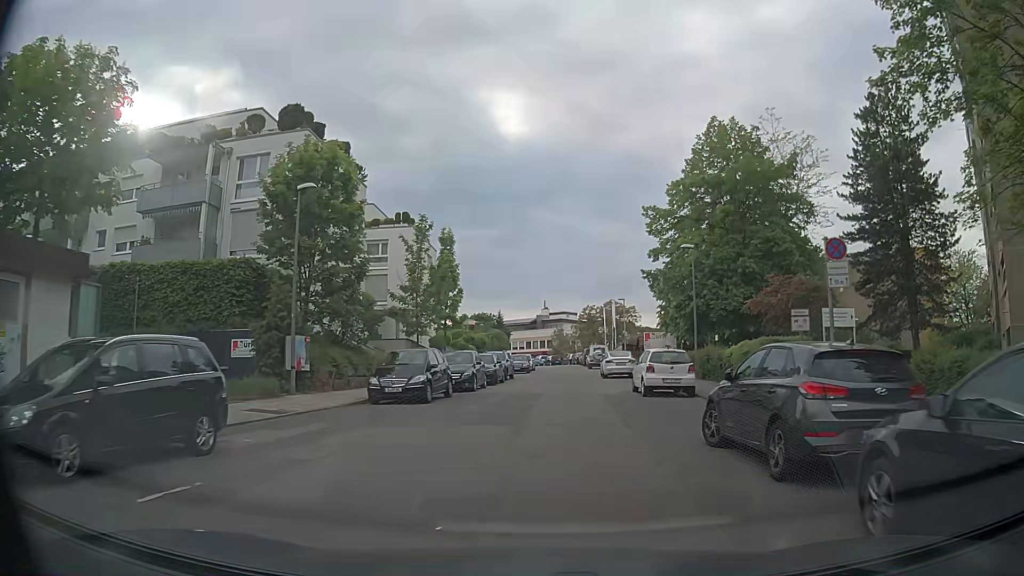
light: Day
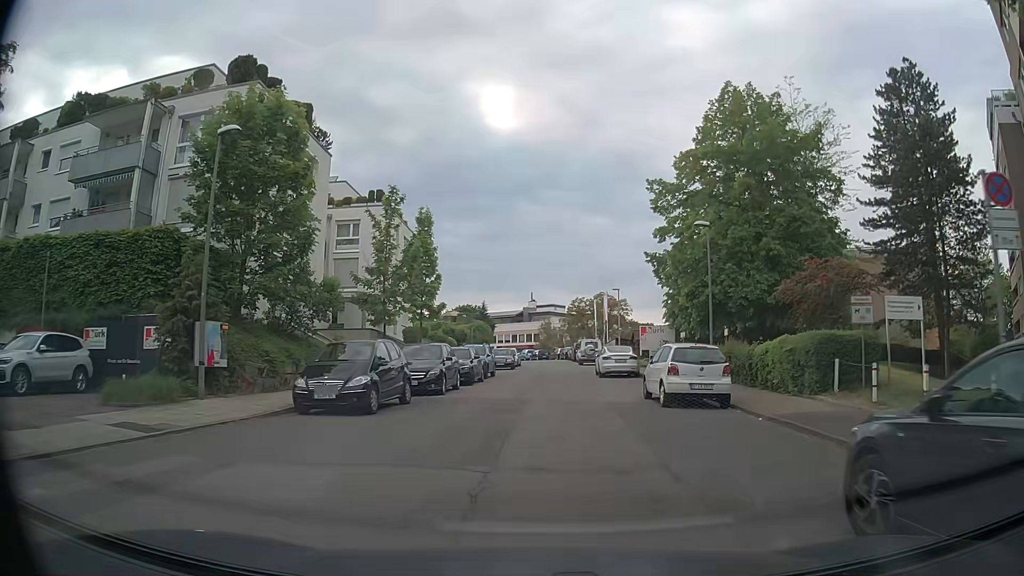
(+0.1, +5.2) m; +1°
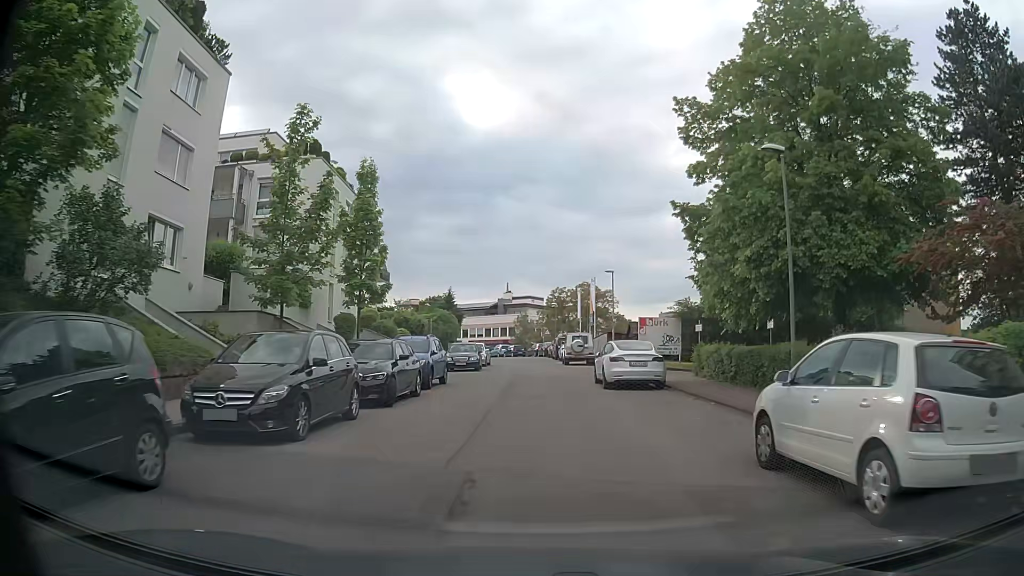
(+0.2, +10.9) m; +3°
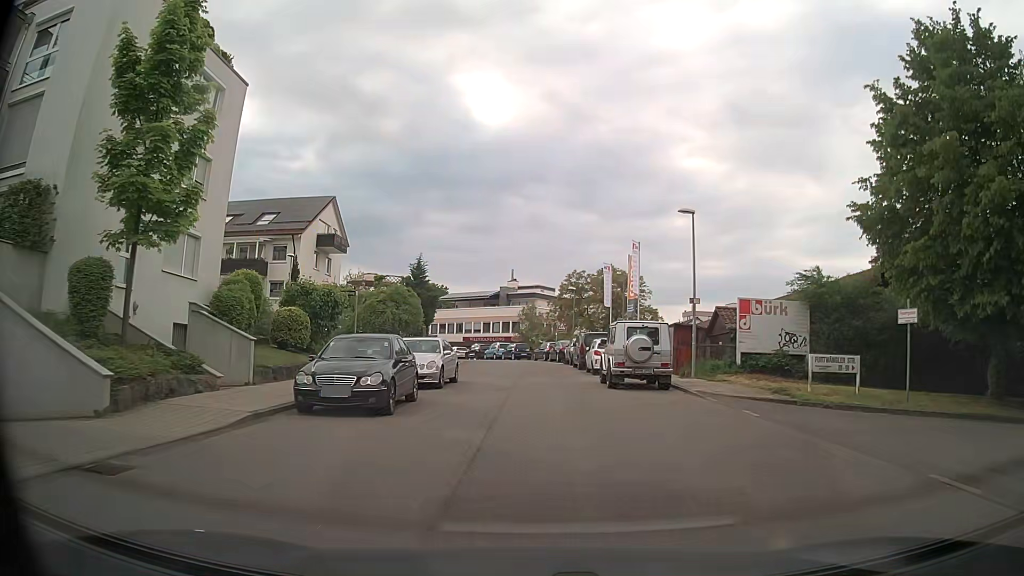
(-0.2, +21.3) m; 0°
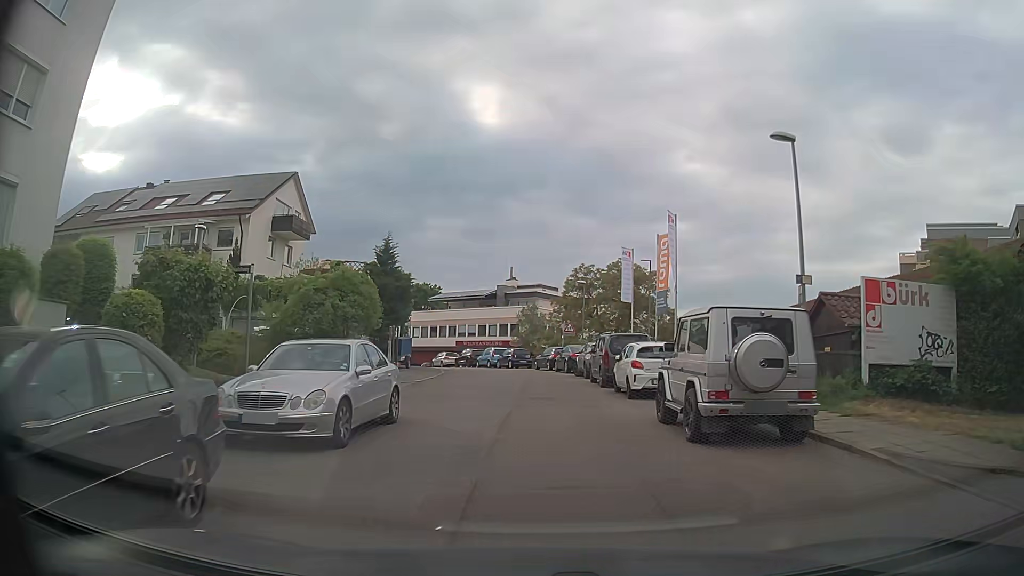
(-0.1, +9.9) m; -1°
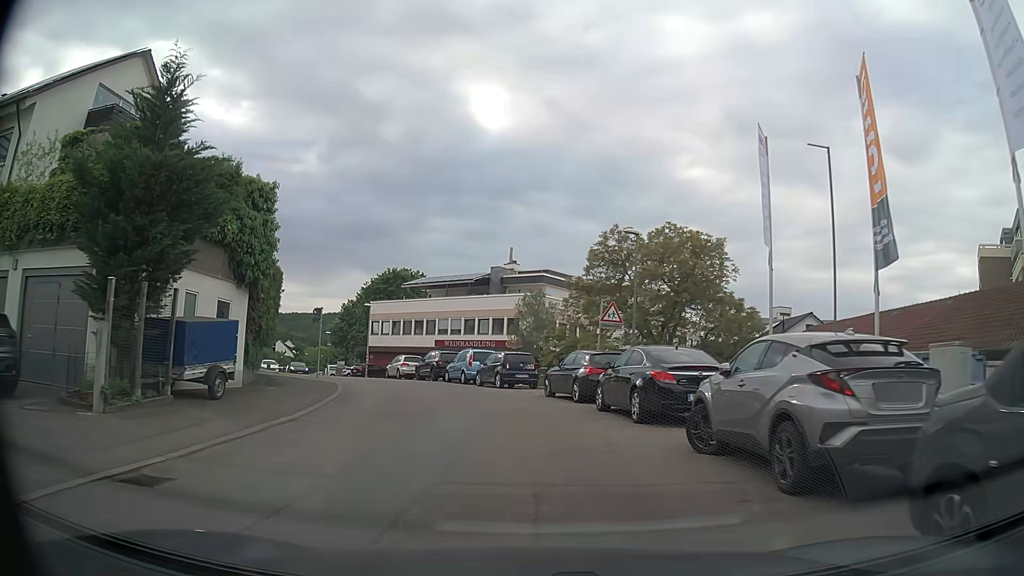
(0.0, +21.9) m; +1°
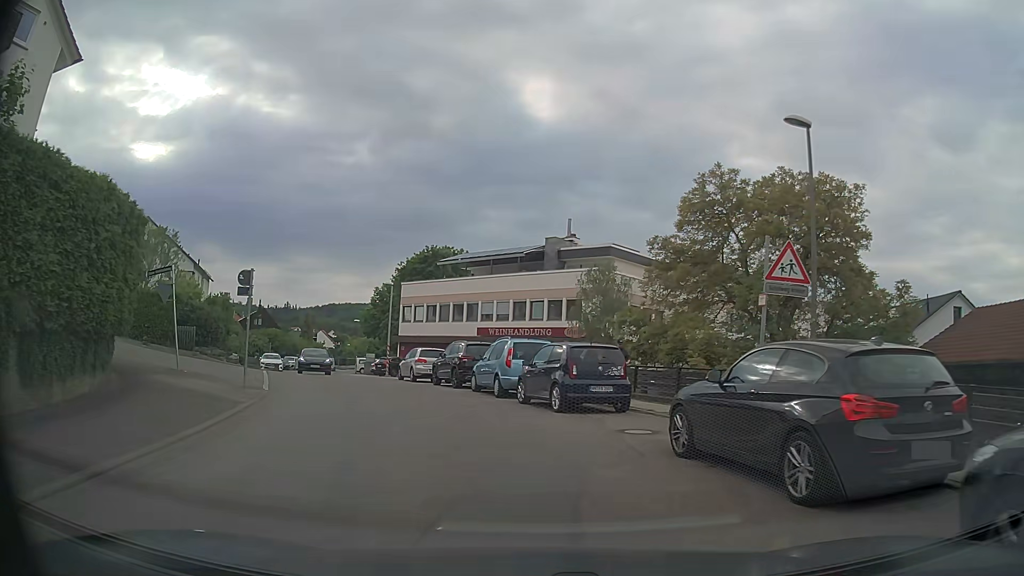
(-0.6, +12.4) m; -6°
